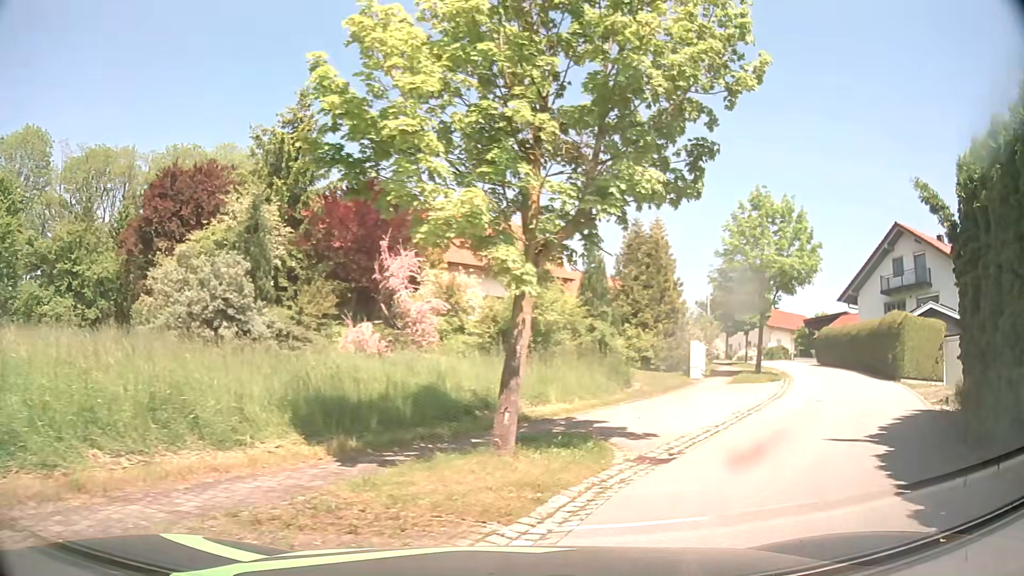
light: Day
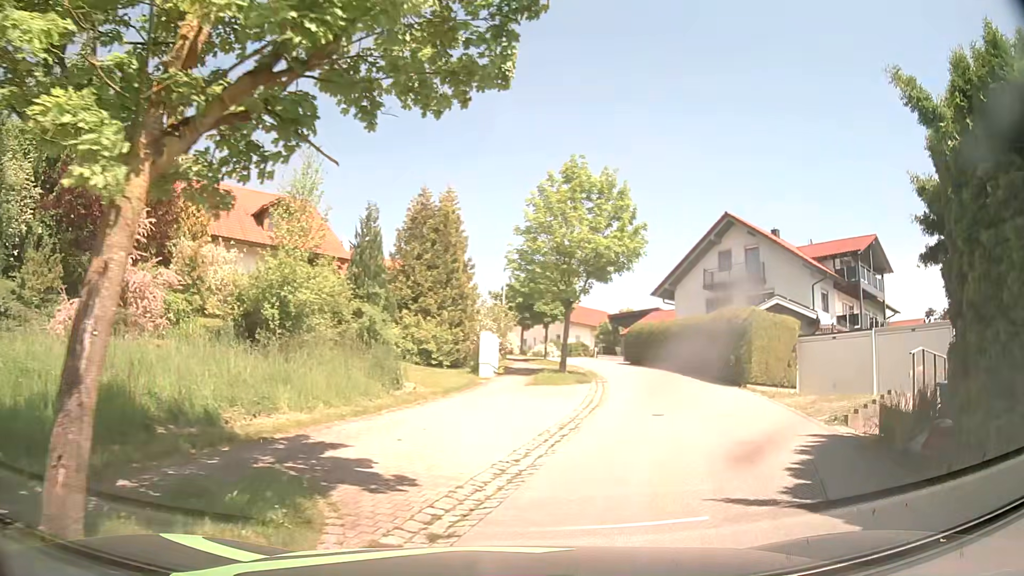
(+0.8, +4.4) m; +18°
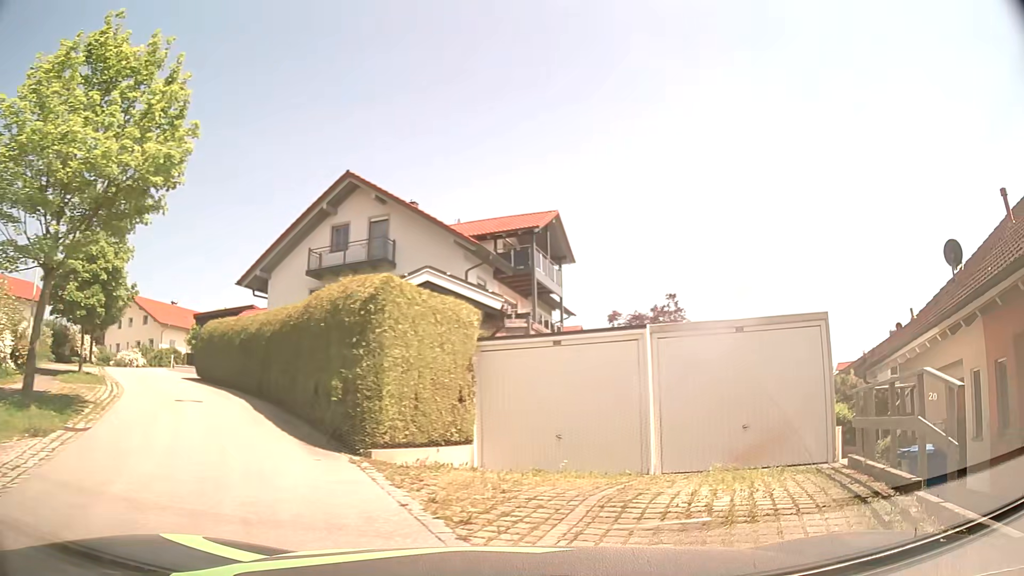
(+3.1, +11.3) m; +33°
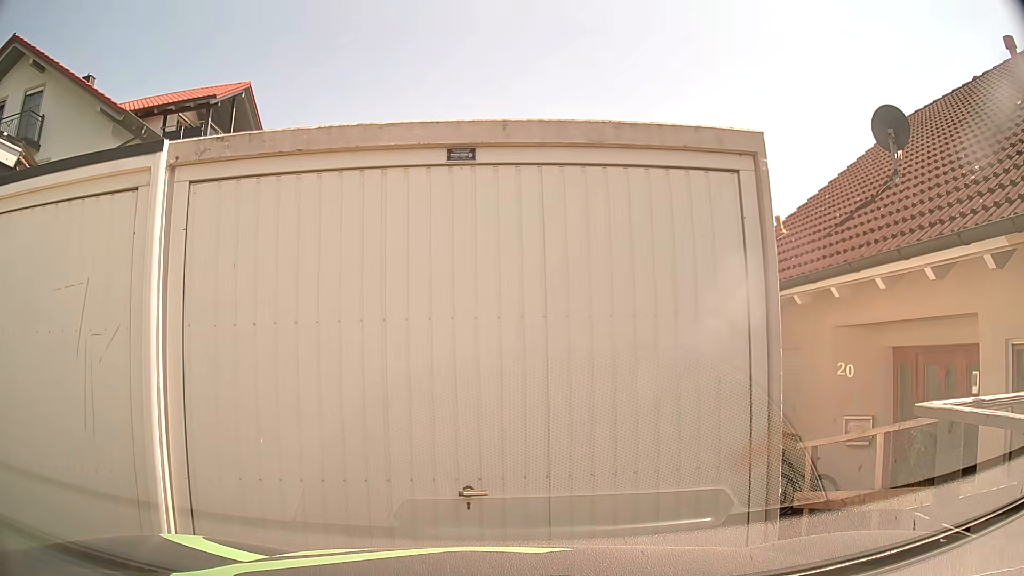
(+1.8, +7.0) m; +21°
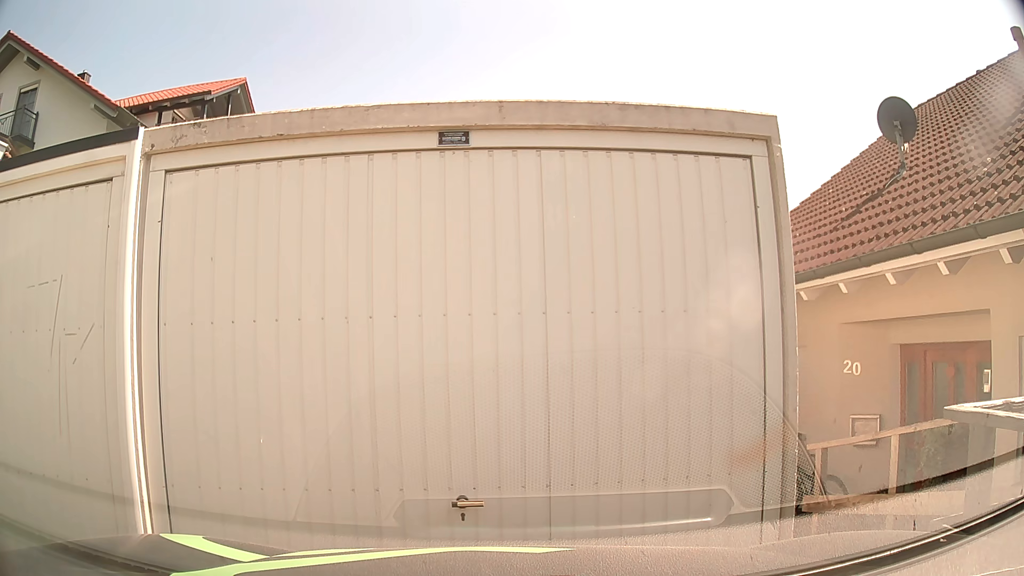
(0.0, +0.3) m; 0°
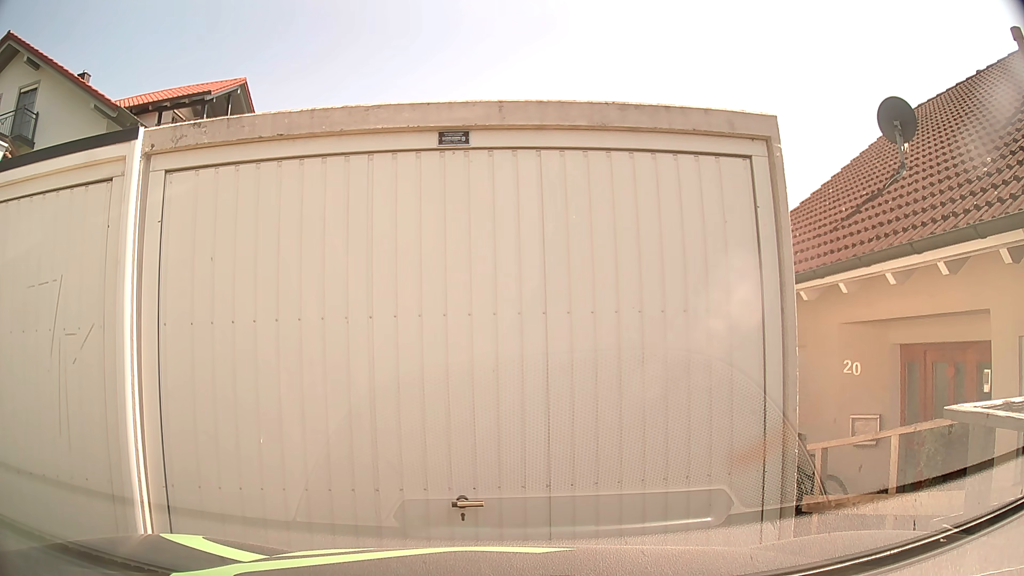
(0.0, 0.0) m; 0°
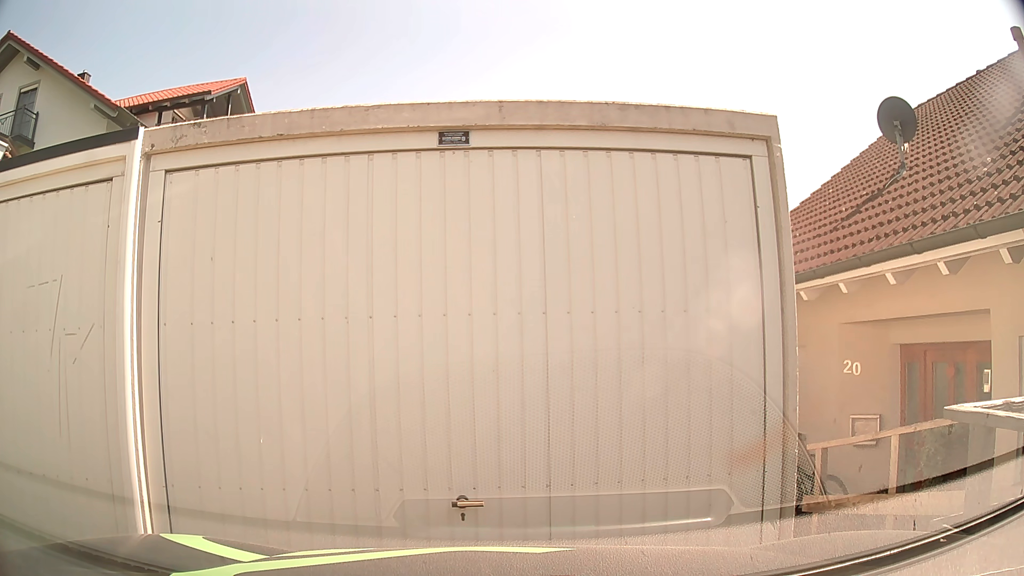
(0.0, 0.0) m; 0°
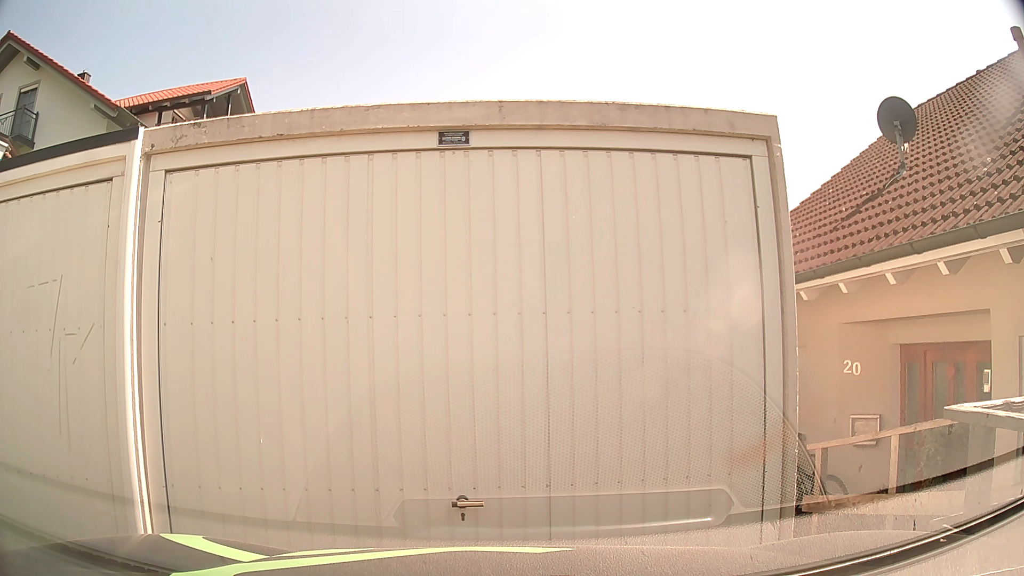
(0.0, 0.0) m; 0°
